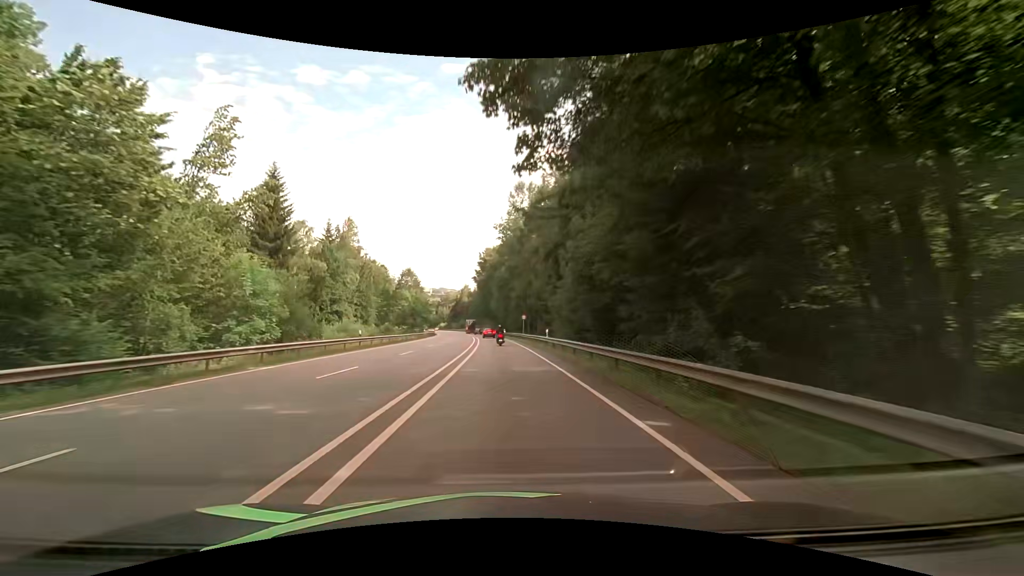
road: primary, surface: asphalt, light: Day
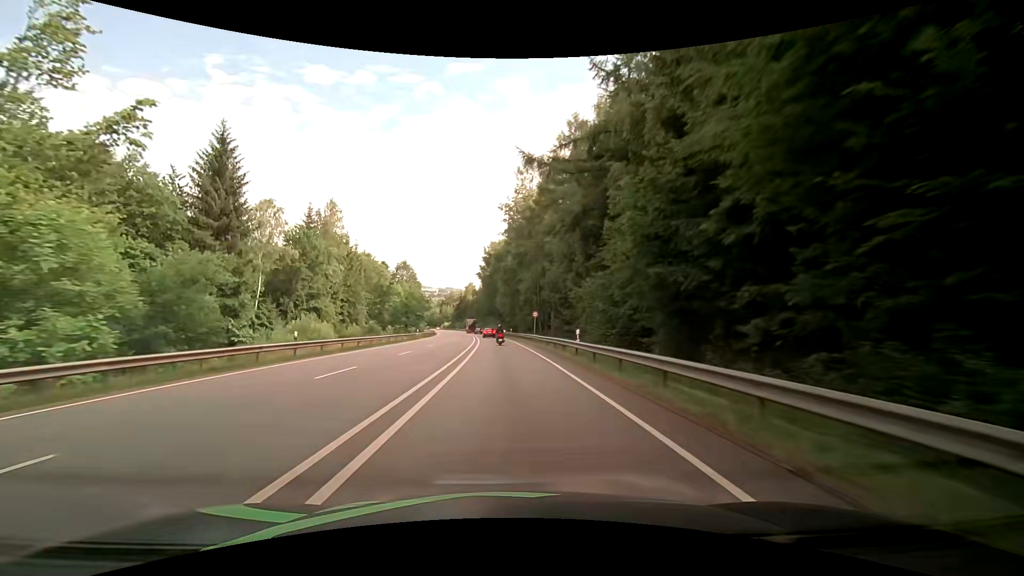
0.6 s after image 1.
(-0.1, +12.5) m; -1°
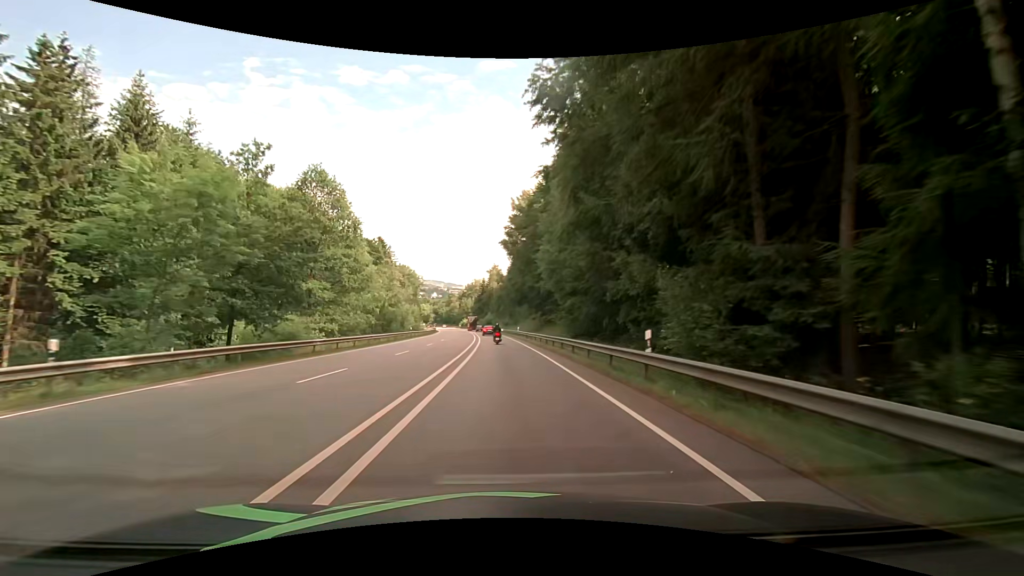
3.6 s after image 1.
(-1.6, +62.2) m; -3°
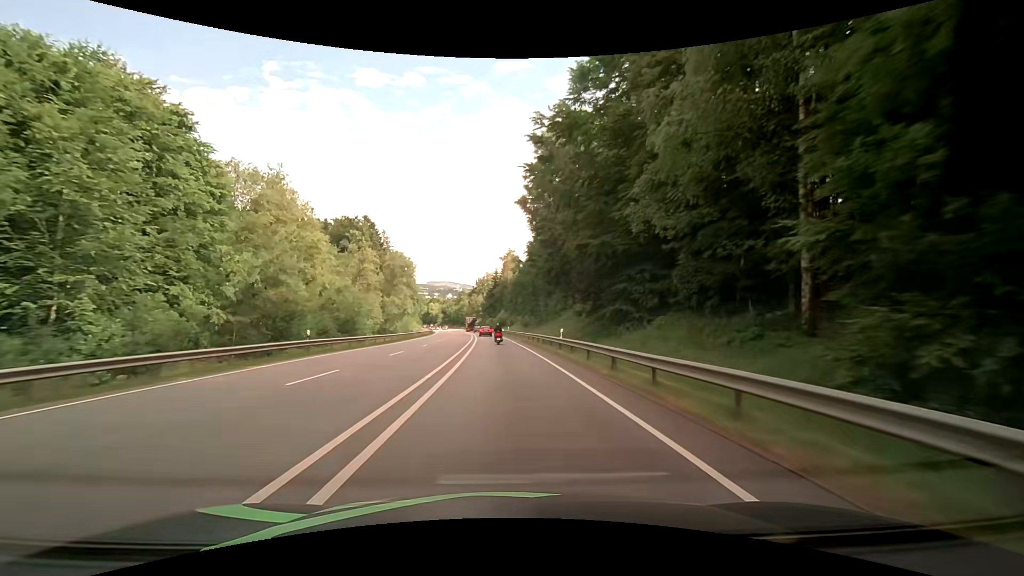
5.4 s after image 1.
(-0.5, +36.9) m; -2°
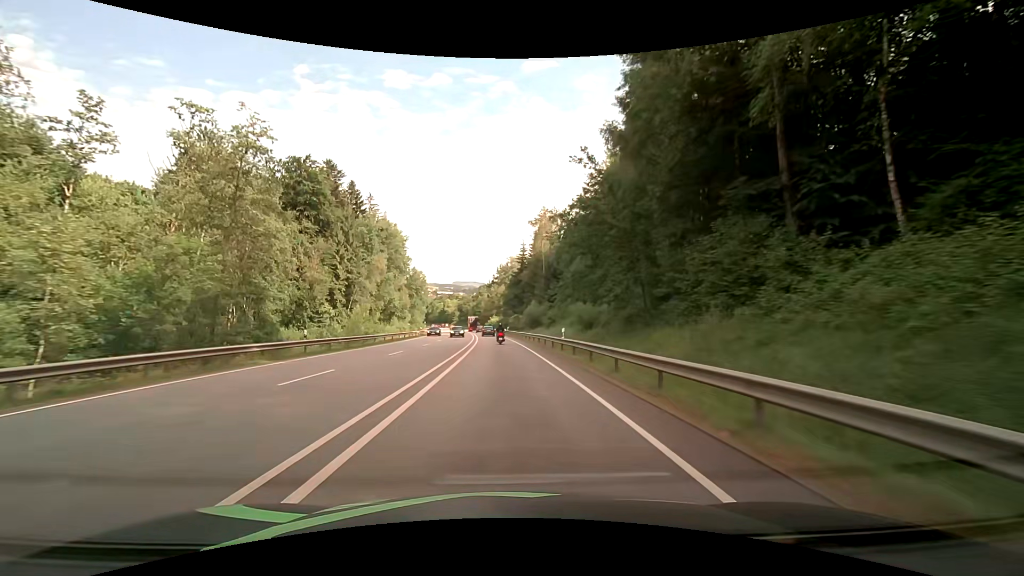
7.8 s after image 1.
(-1.0, +48.9) m; -3°
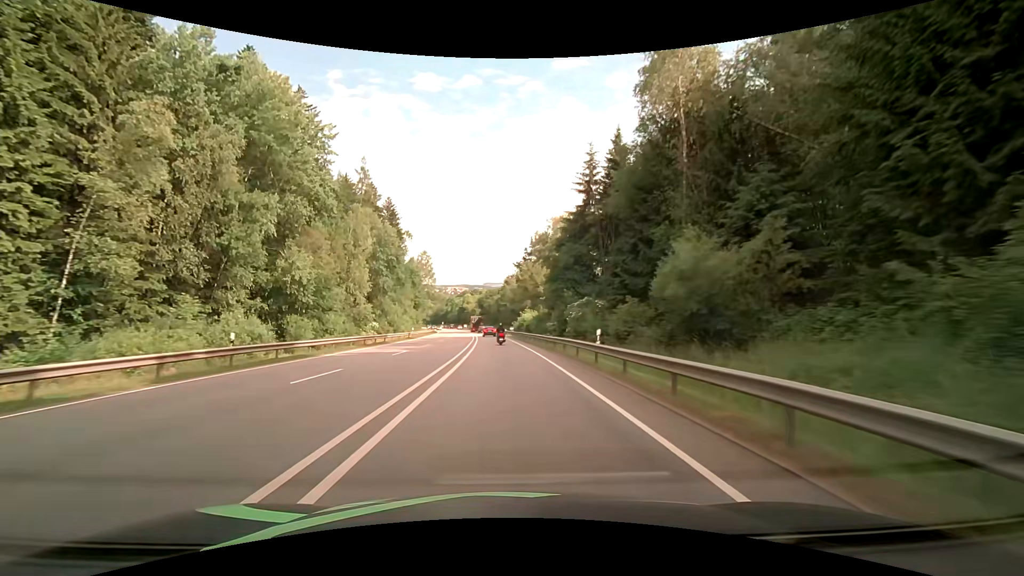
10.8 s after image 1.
(-1.5, +60.4) m; -3°
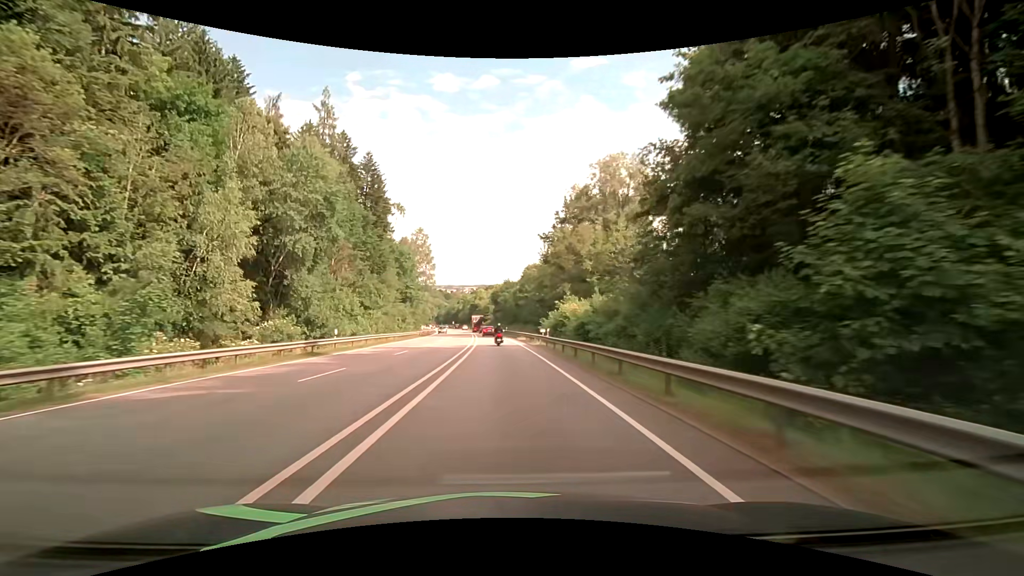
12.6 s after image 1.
(-0.6, +35.9) m; -2°
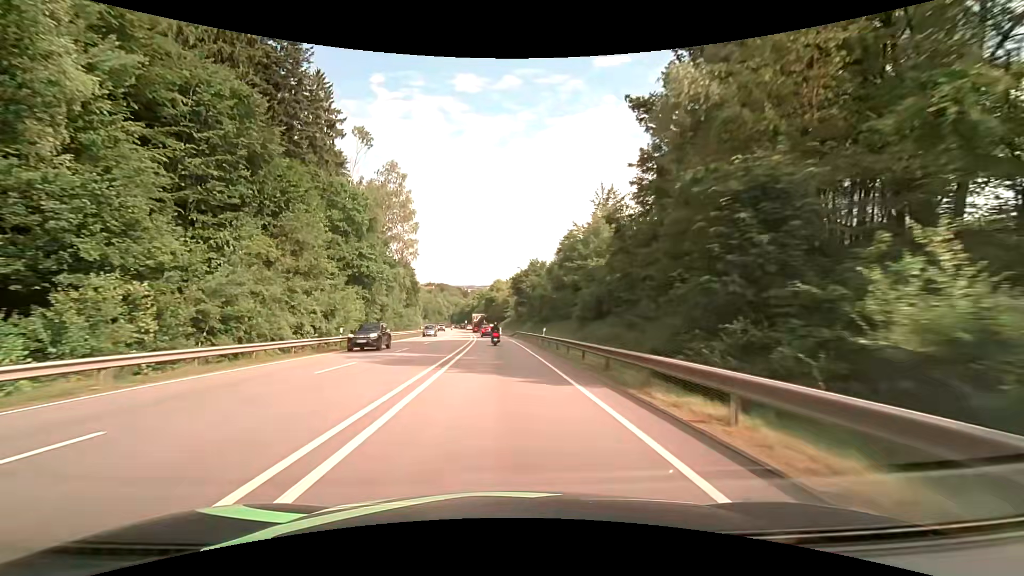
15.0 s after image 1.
(-1.3, +46.9) m; -3°
(0, +10) (0, +20) (0, +30) (-1, +40) (-1, +50) (-2, +60) (-2, +70) (-3, +80) (-4, +90) (-5, +100) m
